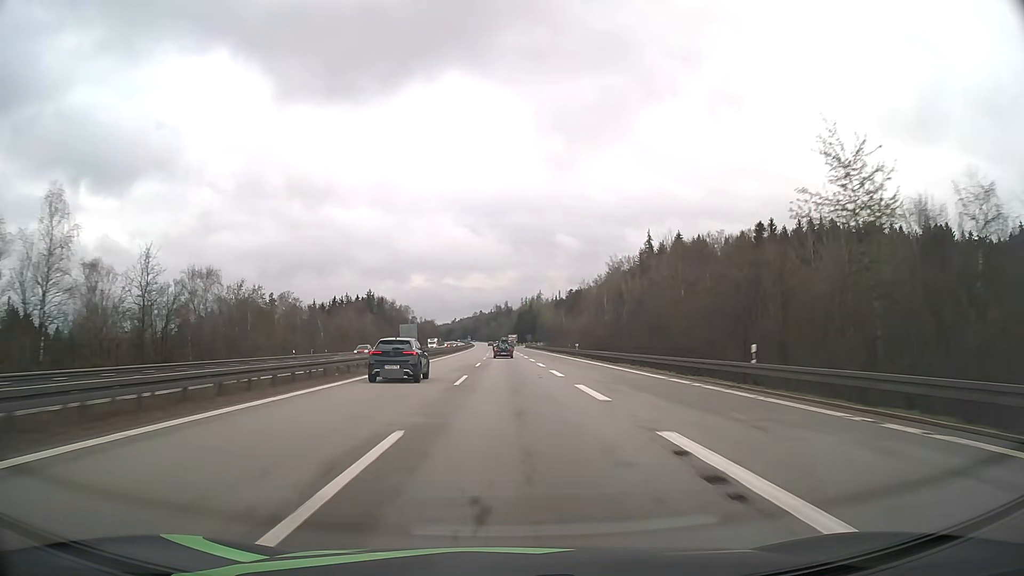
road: motorway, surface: asphalt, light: Day
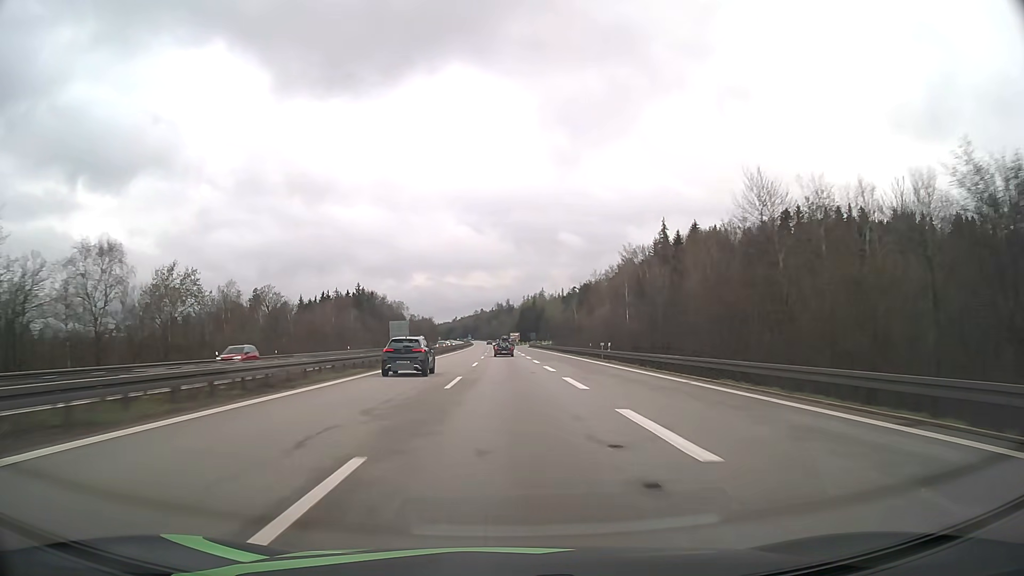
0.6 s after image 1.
(0.0, +20.5) m; 0°
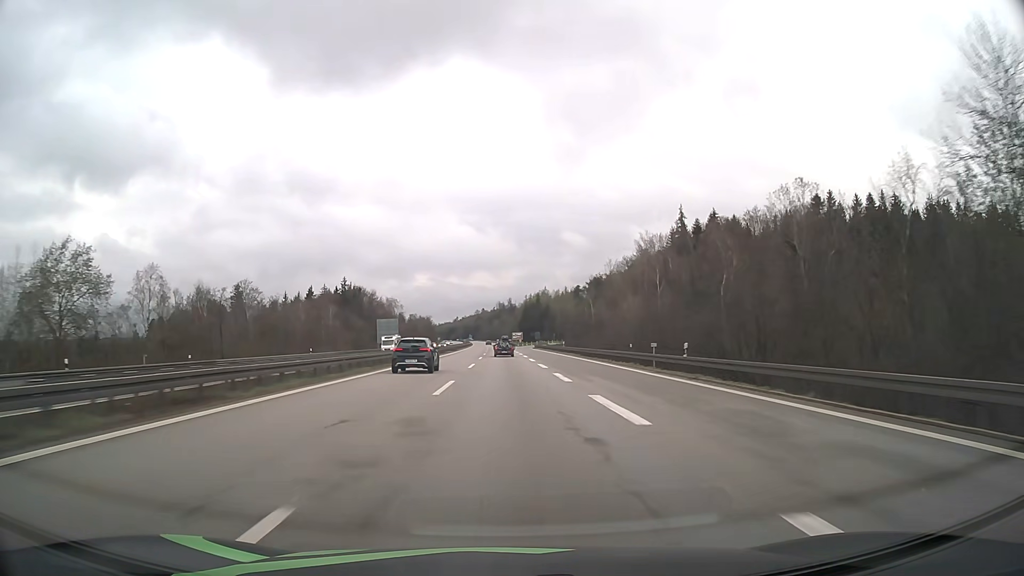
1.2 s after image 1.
(0.0, +20.5) m; 0°
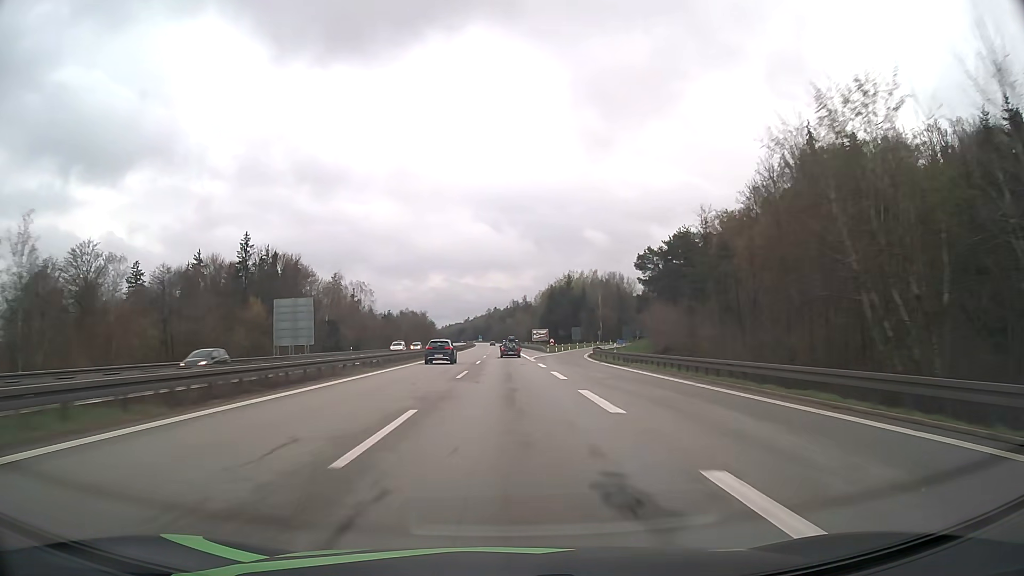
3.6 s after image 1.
(-0.7, +81.9) m; -1°
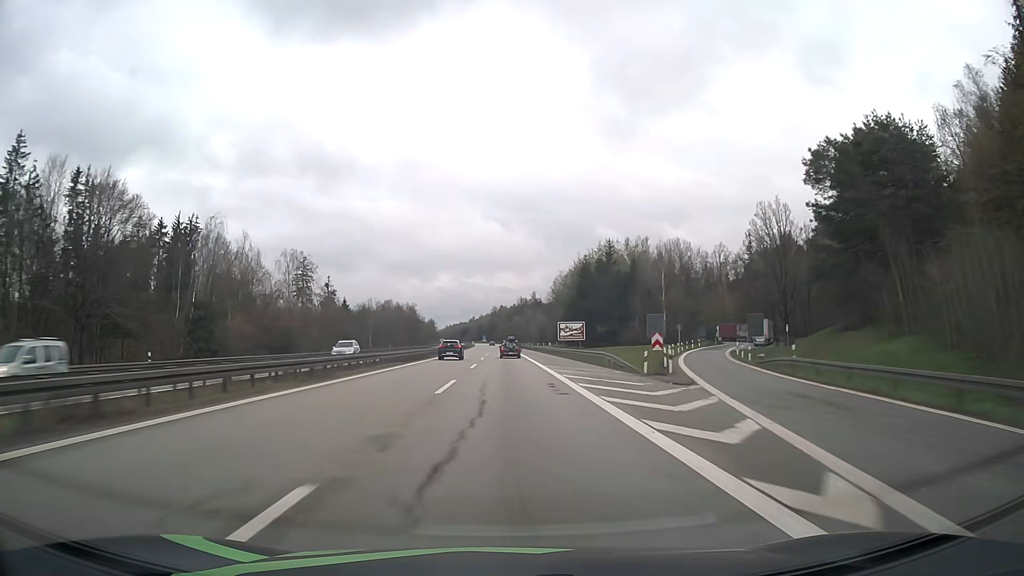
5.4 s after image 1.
(-0.3, +61.3) m; -1°
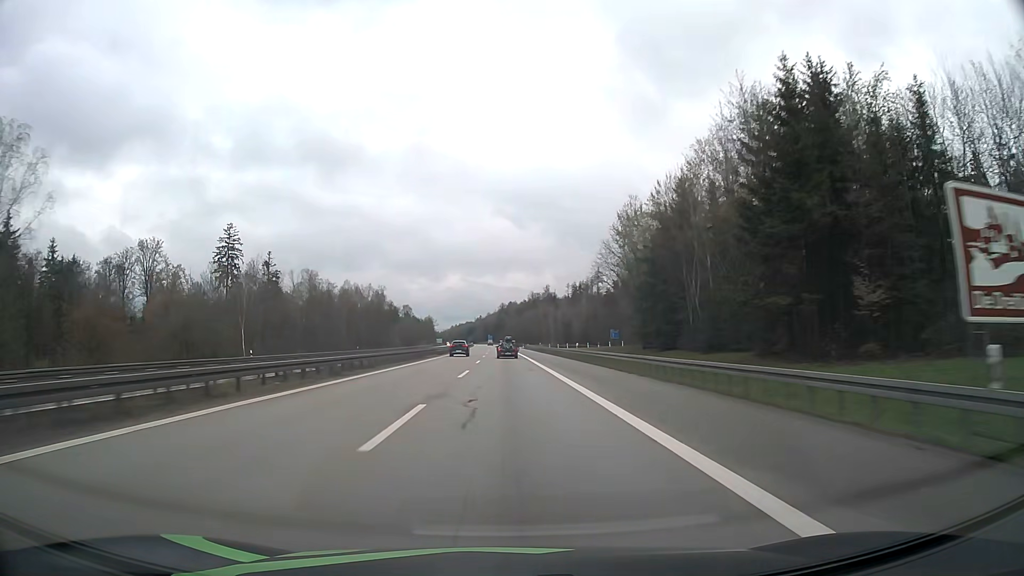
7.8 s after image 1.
(-0.5, +81.7) m; -1°
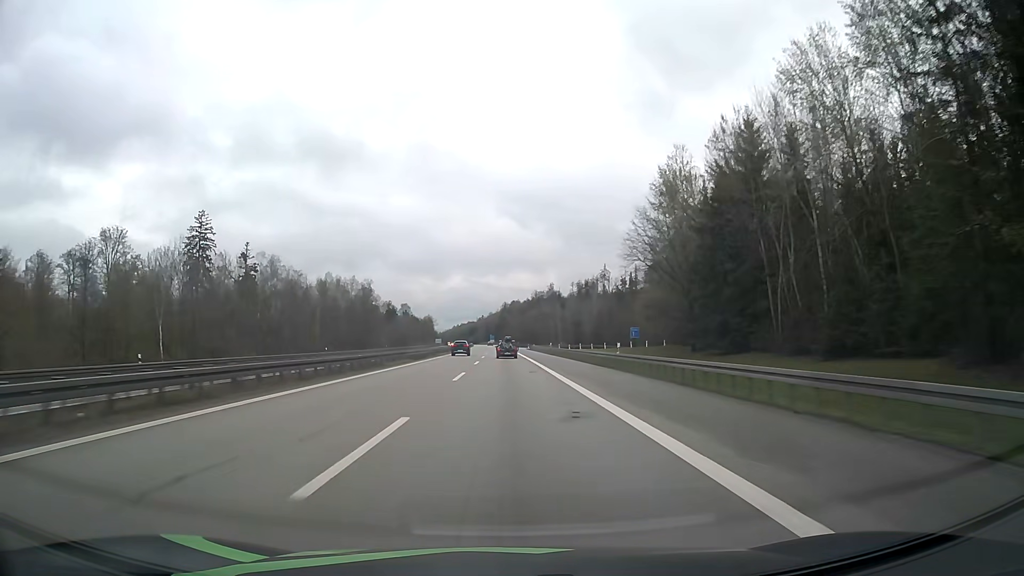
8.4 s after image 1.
(0.0, +20.4) m; 0°
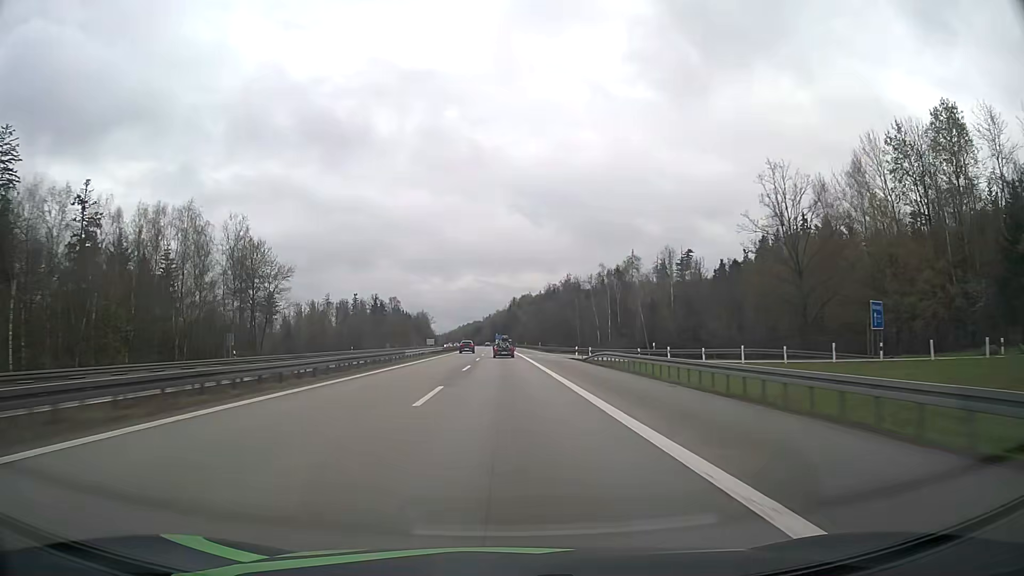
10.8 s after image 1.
(-0.7, +81.6) m; -1°
(0, +10) (0, +20) (0, +30) (0, +40) (0, +50) (0, +60) (-1, +70) (-1, +80) (-1, +90) (-1, +100) m
